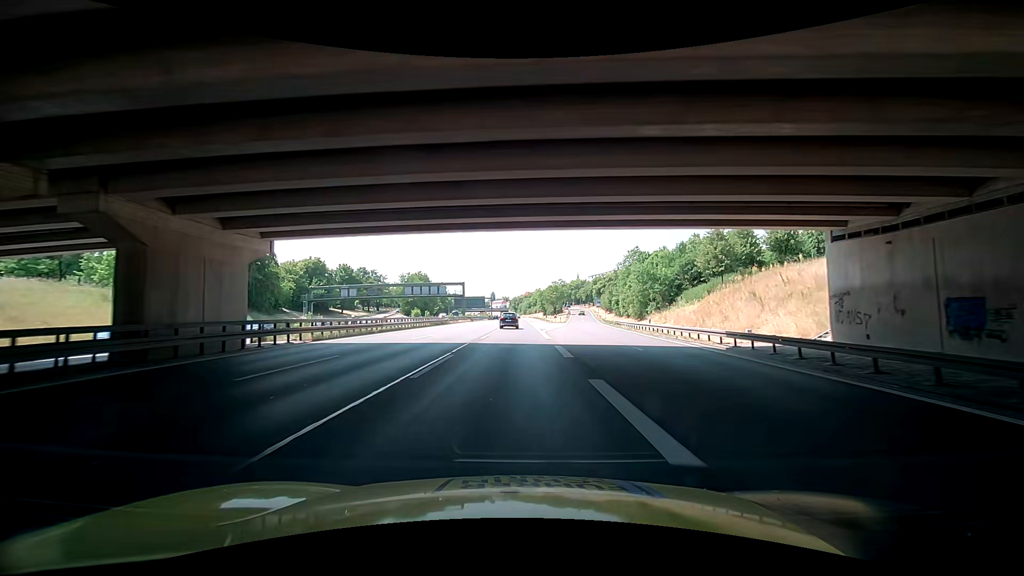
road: motorway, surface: asphalt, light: Day
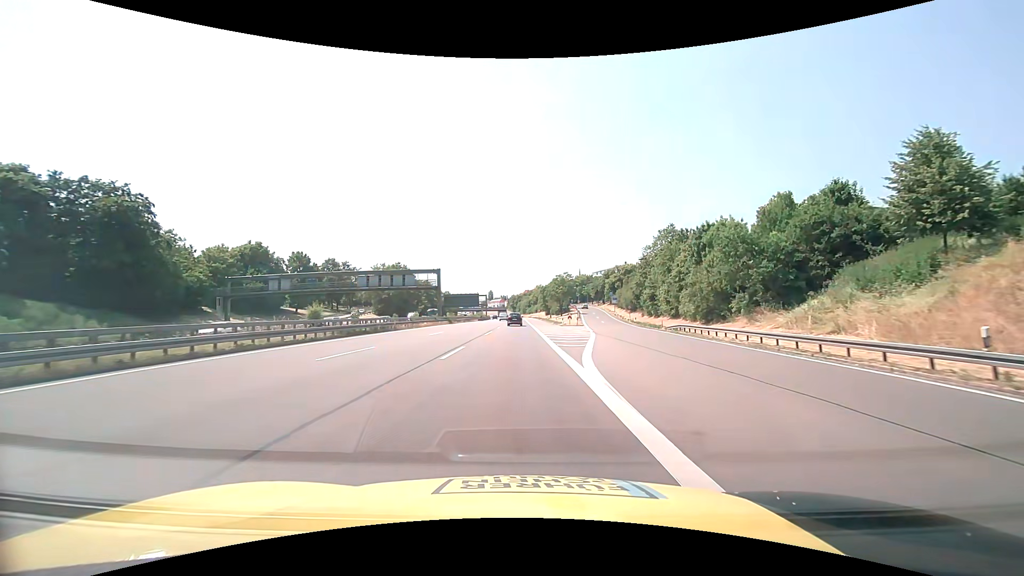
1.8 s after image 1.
(-0.2, +31.1) m; 0°
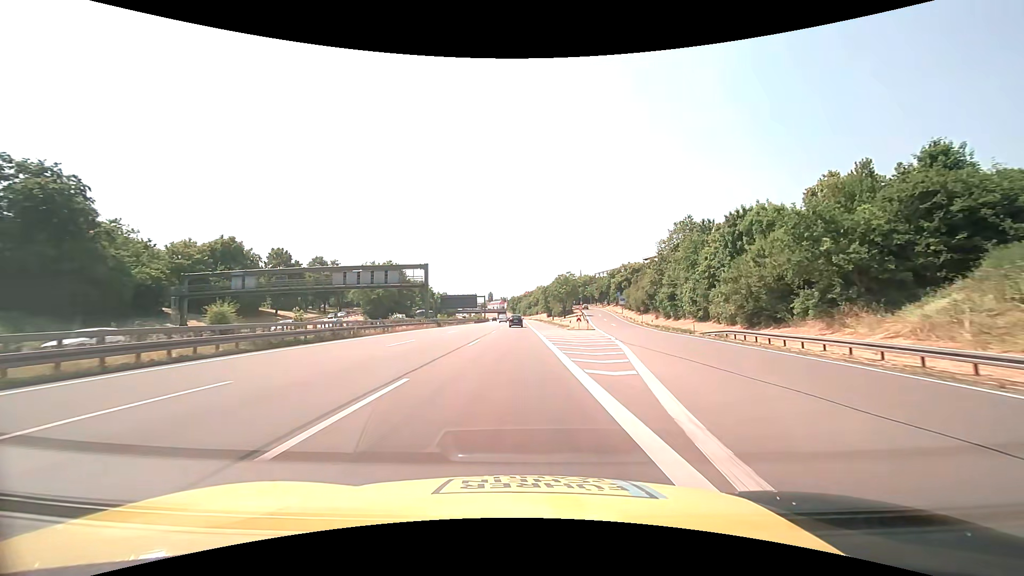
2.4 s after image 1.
(+0.1, +10.4) m; +1°
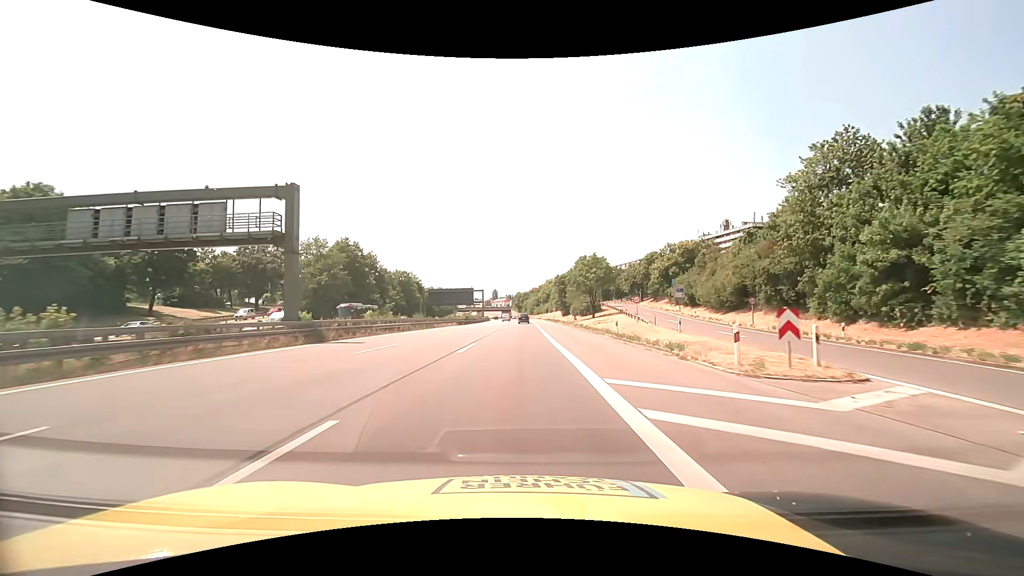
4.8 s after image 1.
(-0.2, +41.5) m; -1°
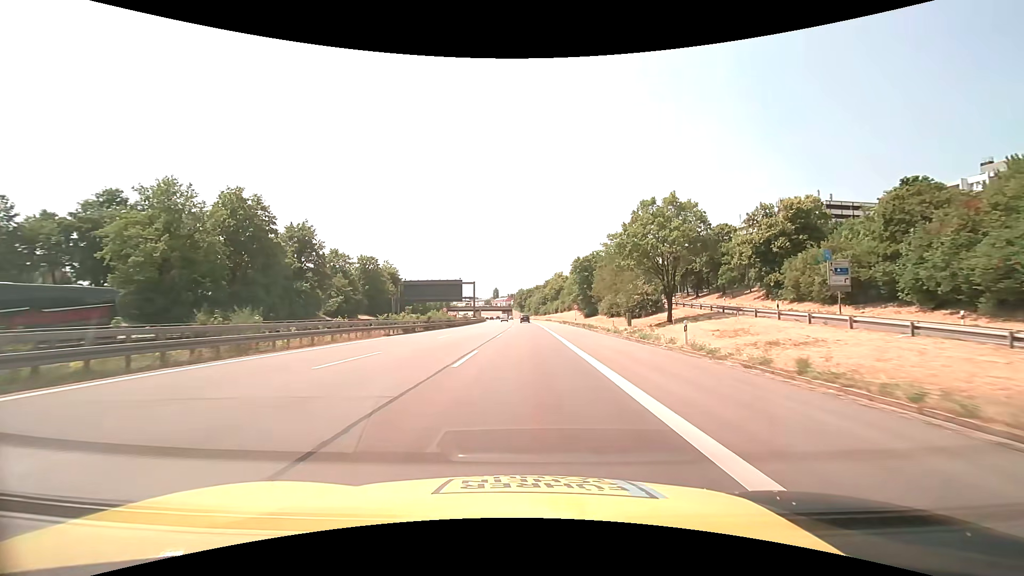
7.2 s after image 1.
(-0.3, +41.5) m; 0°
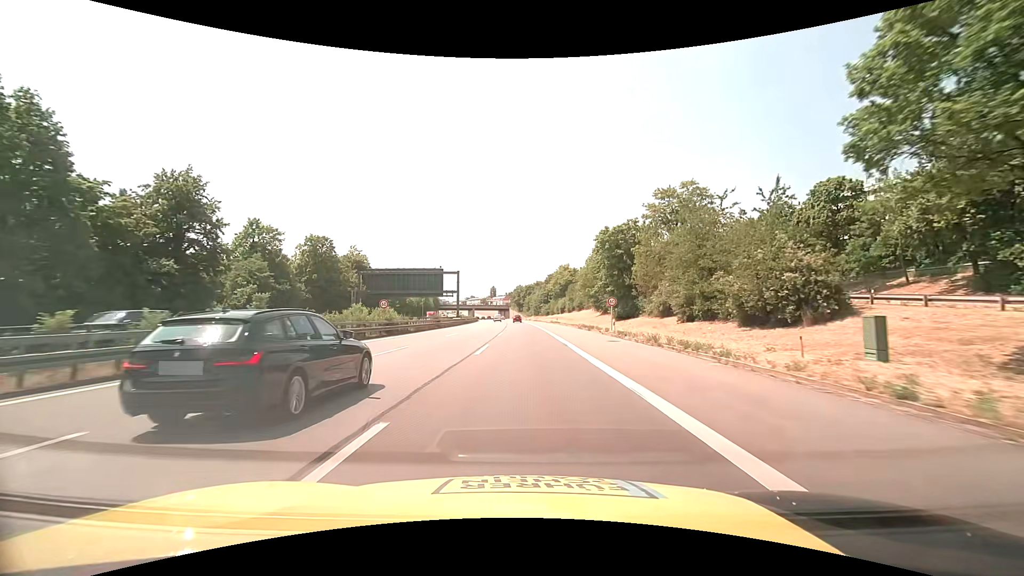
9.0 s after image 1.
(+0.2, +31.2) m; 0°
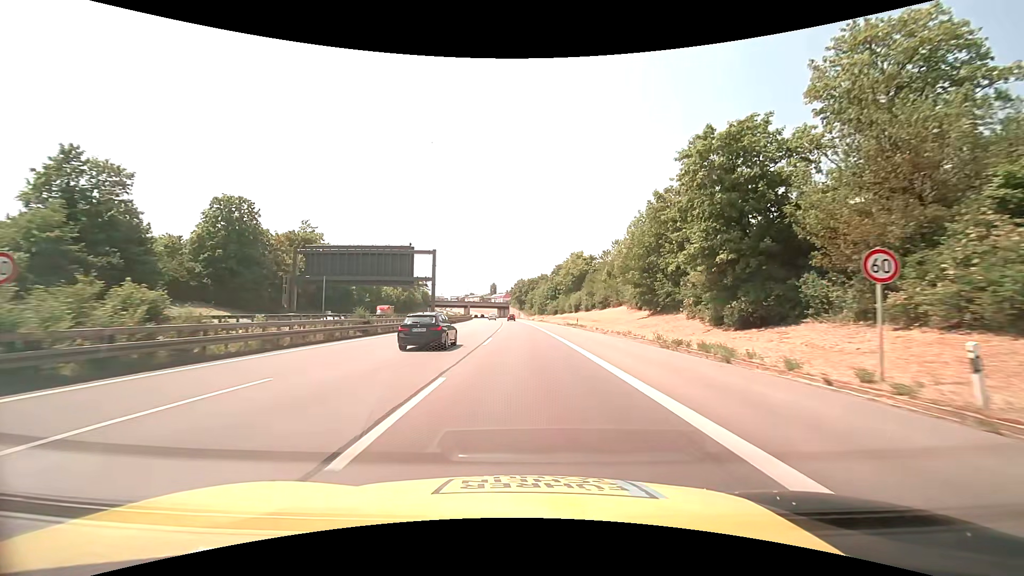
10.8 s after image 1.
(0.0, +31.2) m; 0°
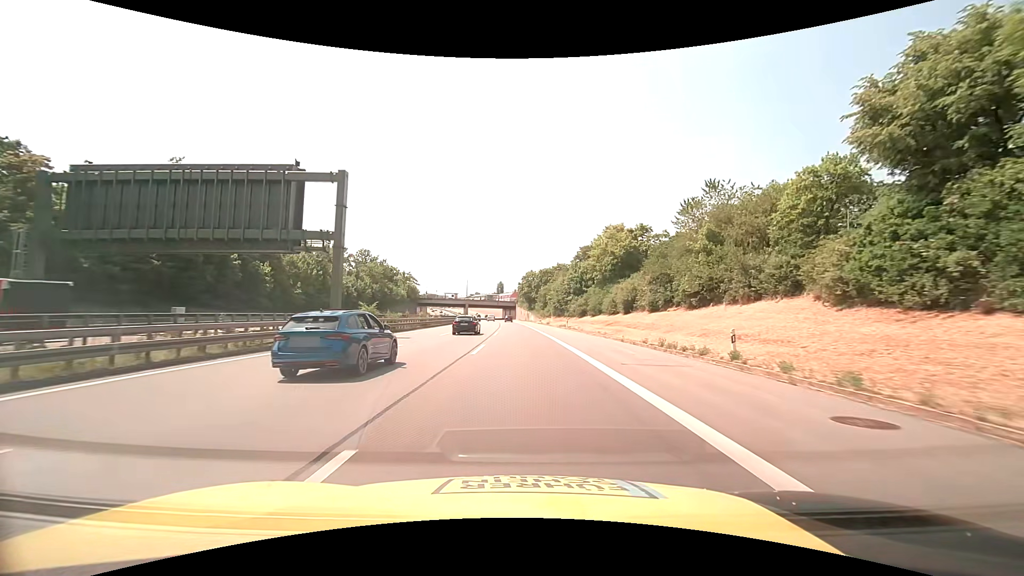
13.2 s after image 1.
(-0.2, +41.5) m; -1°
(0, +10) (0, +20) (0, +30) (0, +40) (-1, +50) (-1, +60) (-1, +70) (-1, +80) (-2, +90) (-2, +100) m
